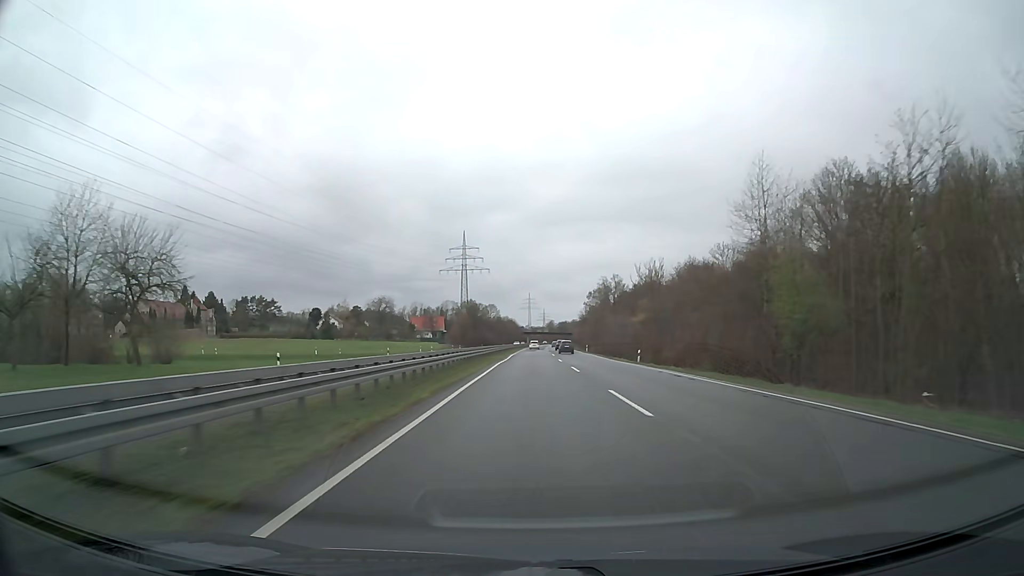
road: trunk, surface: asphalt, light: Day
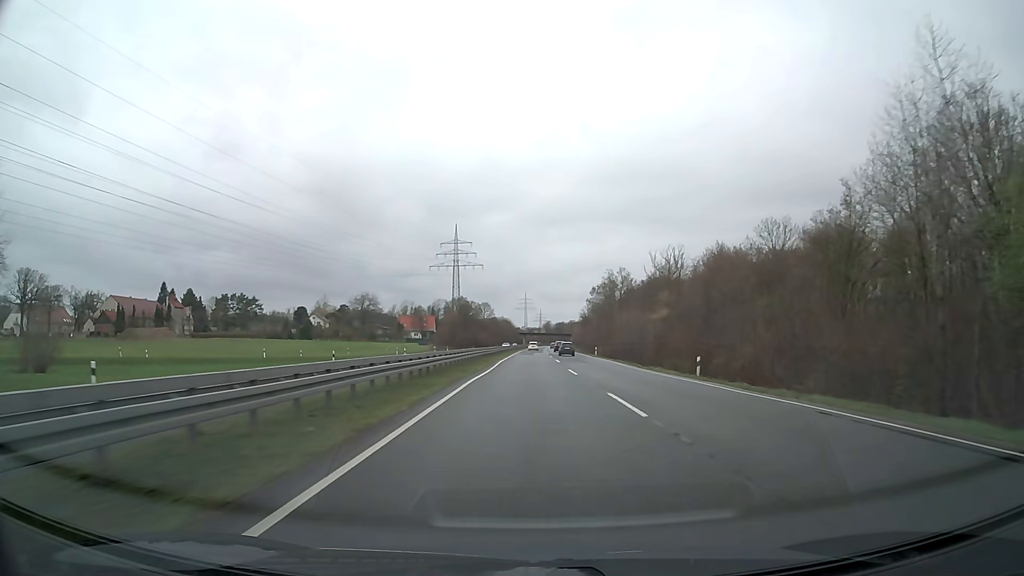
(0.0, +18.1) m; 0°
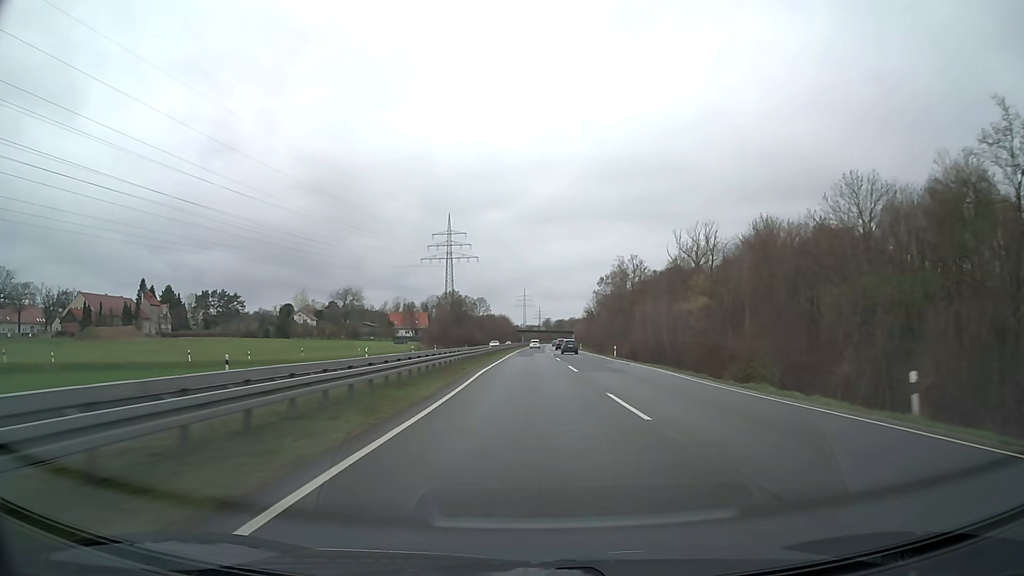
(0.0, +18.3) m; 0°
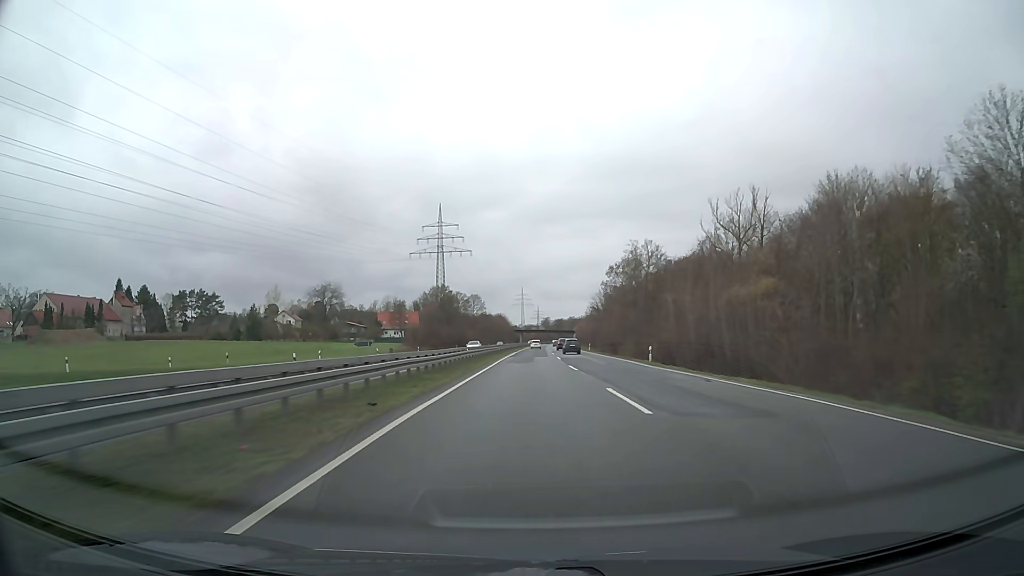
(0.0, +18.4) m; 0°
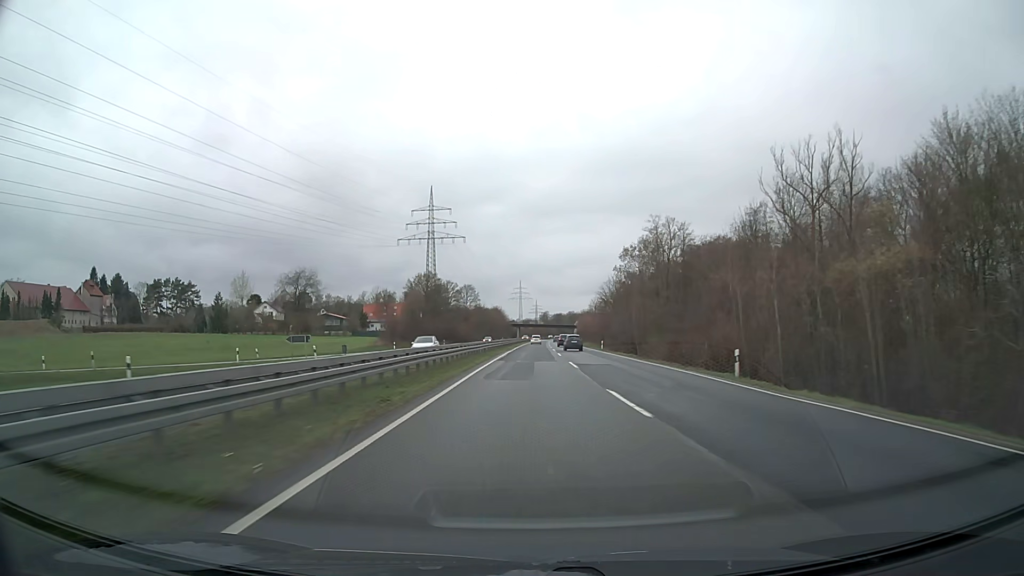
(0.0, +18.5) m; 0°
